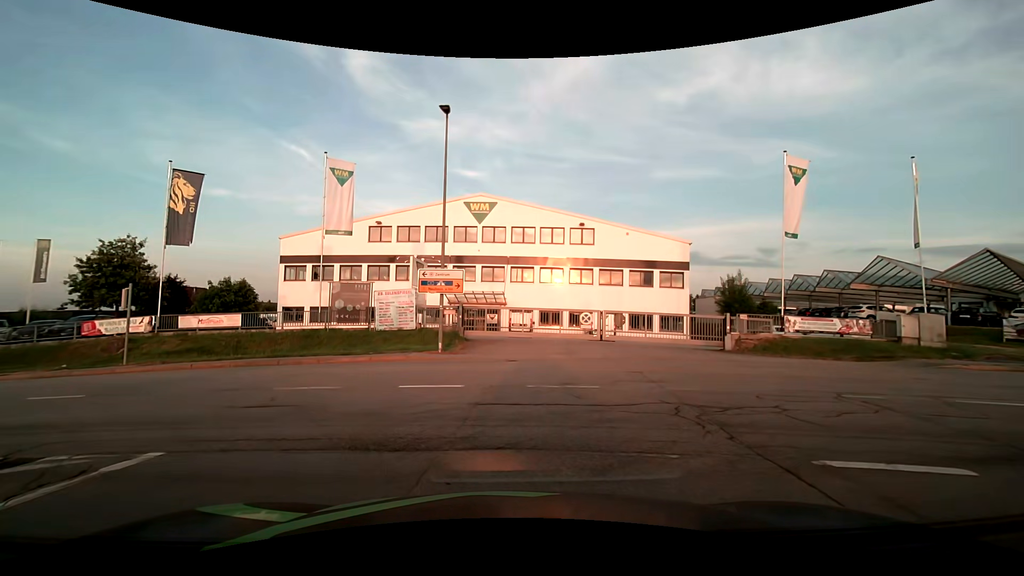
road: secondary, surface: asphalt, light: Day
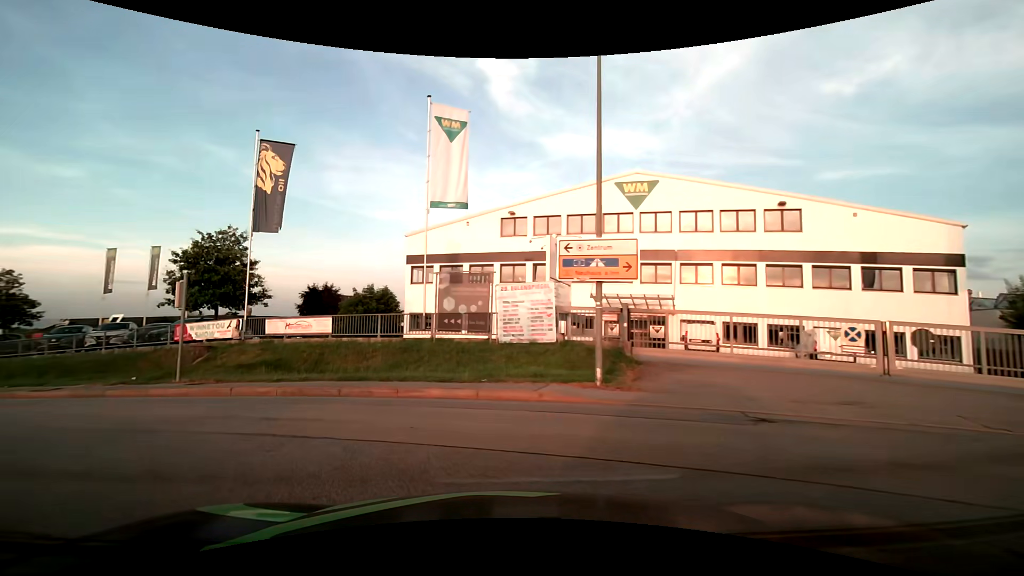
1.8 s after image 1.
(-1.0, +9.0) m; -15°
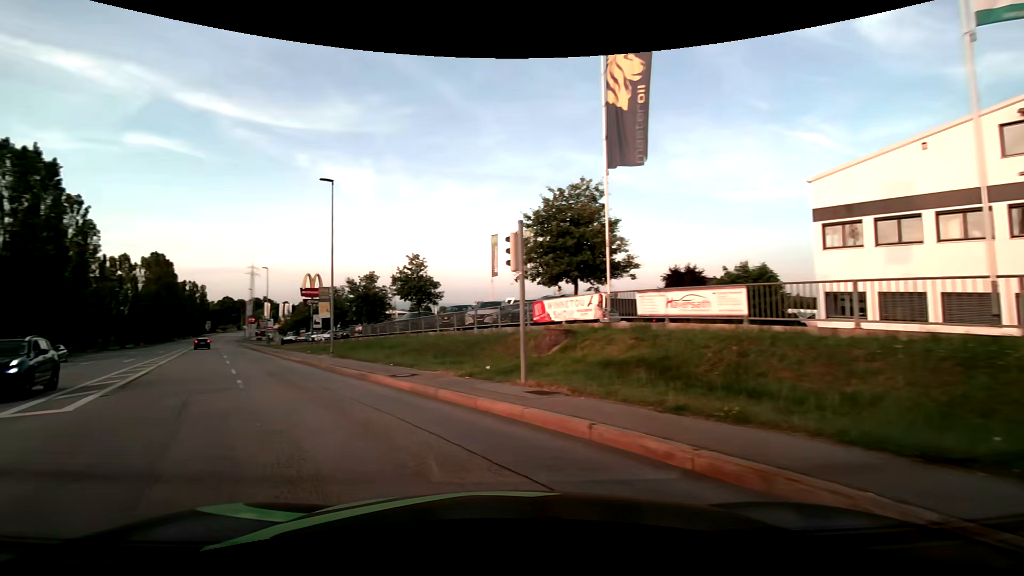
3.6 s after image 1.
(-3.1, +8.4) m; -41°
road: tertiary
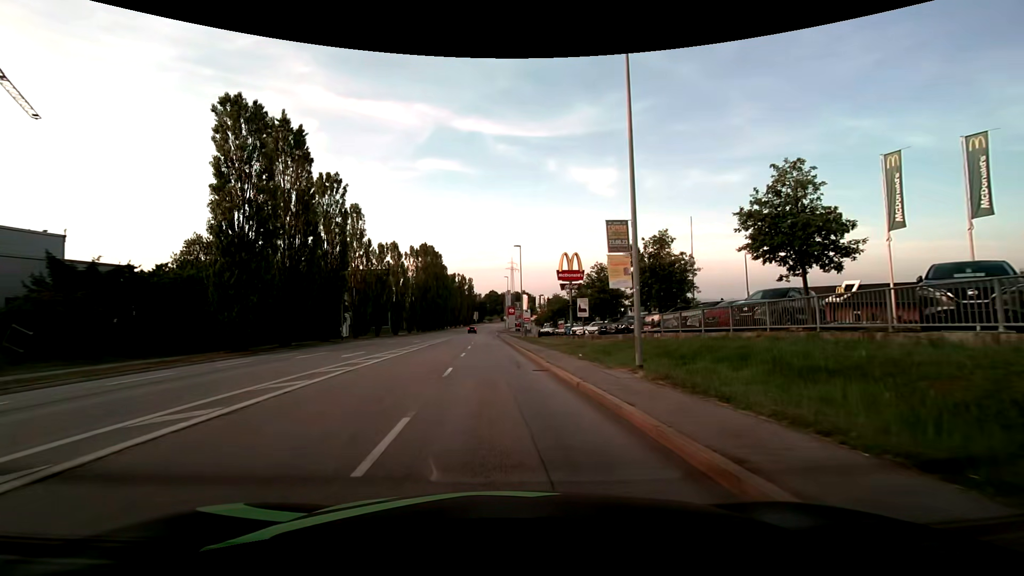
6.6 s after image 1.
(-6.3, +16.4) m; -27°
(0, +10) (-1, +20) (-1, +30) (-2, +40) (-2, +50) (-3, +60) (-3, +70) (-4, +80) (-4, +90) (-4, +100) m
